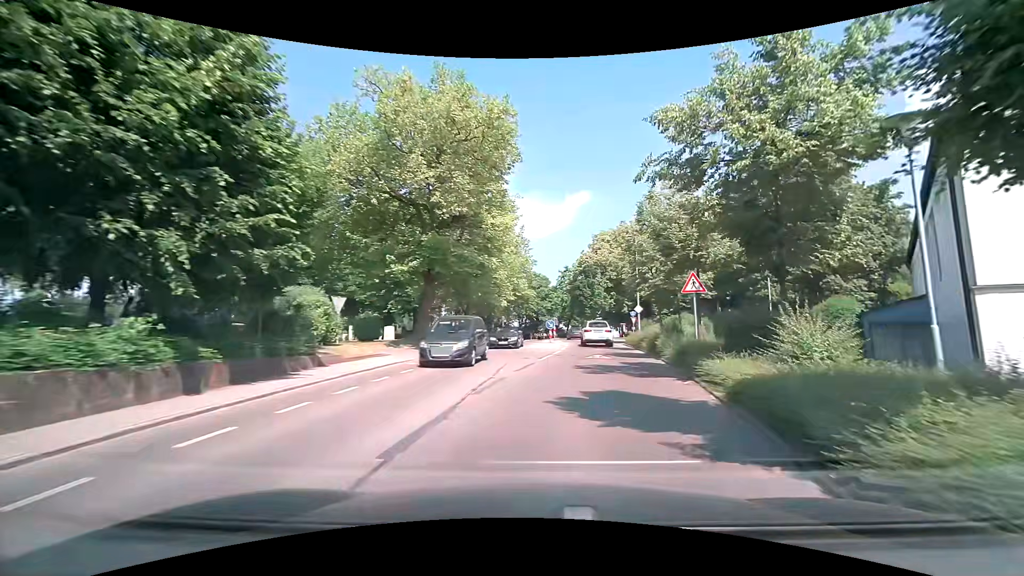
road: tertiary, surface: asphalt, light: Day
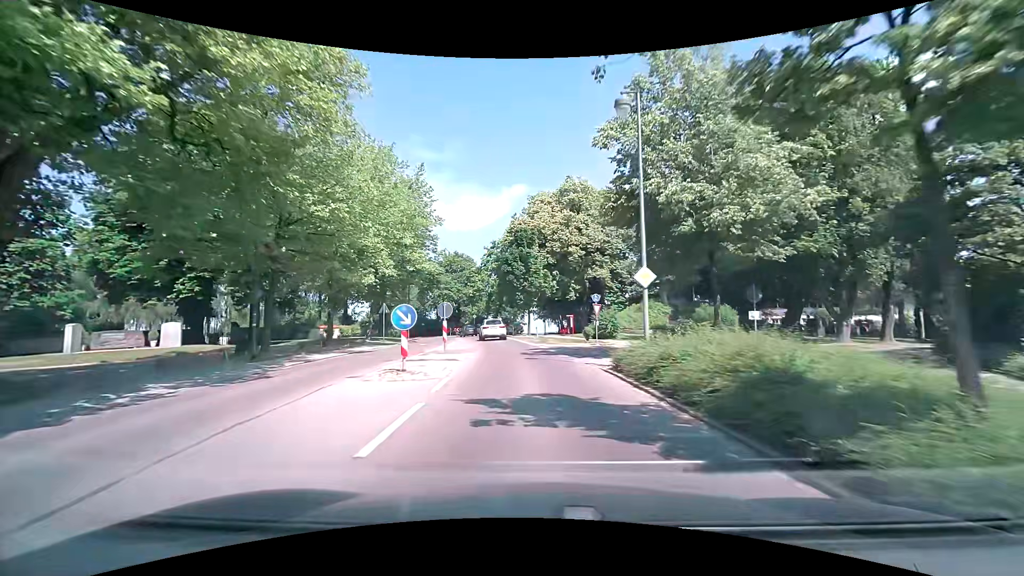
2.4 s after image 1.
(+2.5, +22.6) m; +8°
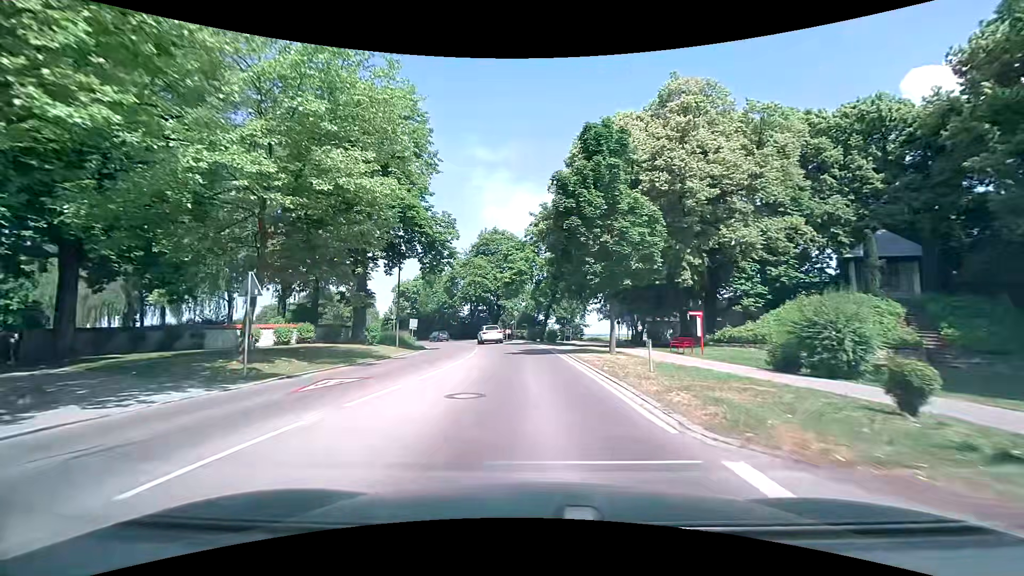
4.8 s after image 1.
(-1.1, +24.1) m; -6°
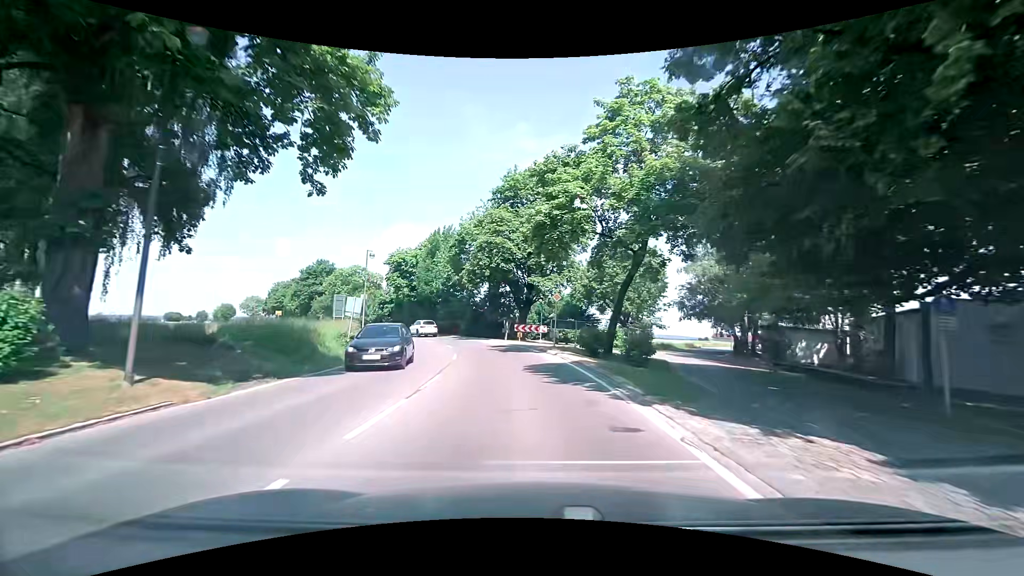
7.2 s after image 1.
(-0.6, +25.3) m; -4°
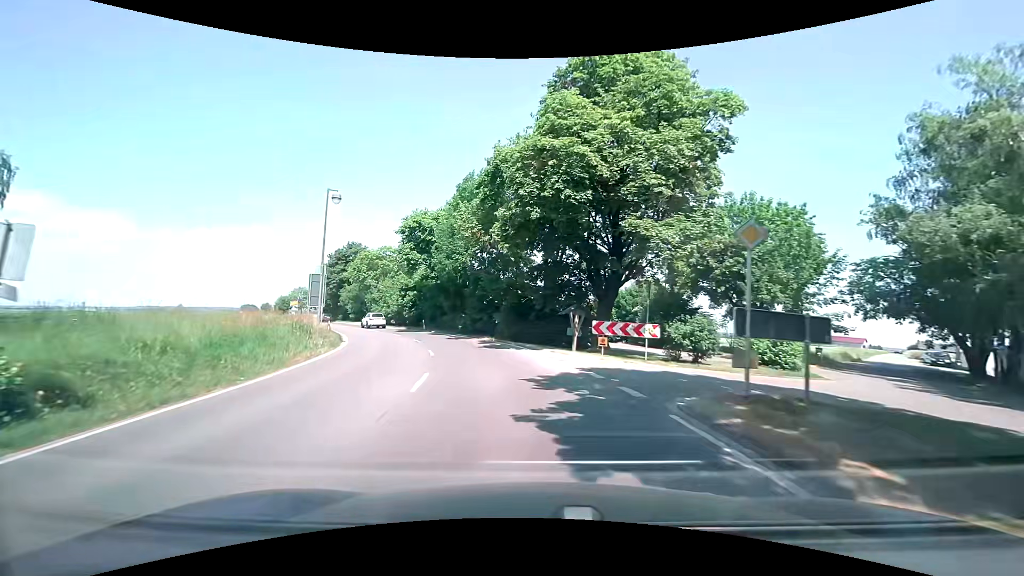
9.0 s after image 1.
(-1.0, +19.6) m; -6°
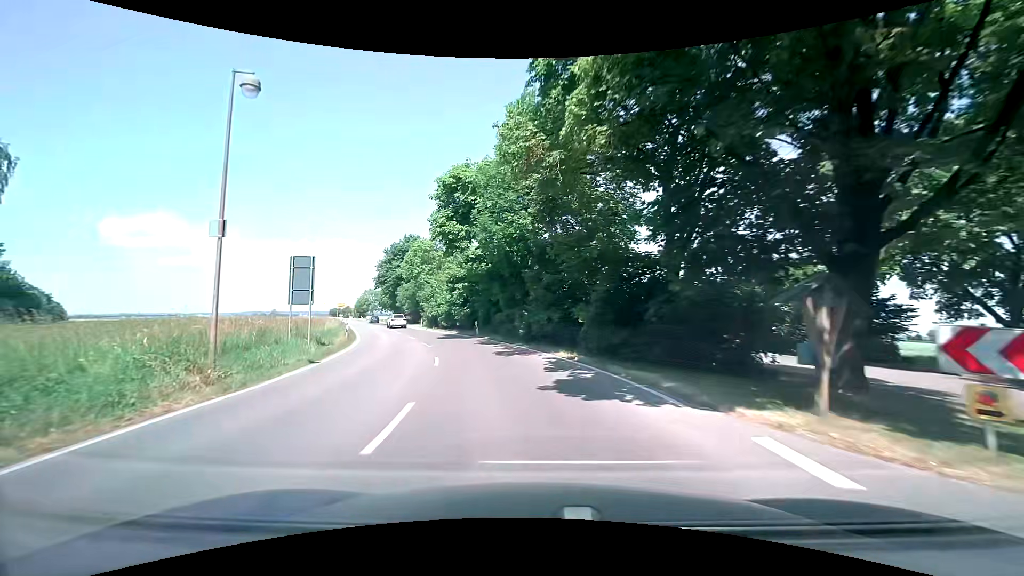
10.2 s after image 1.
(-1.0, +13.3) m; -9°
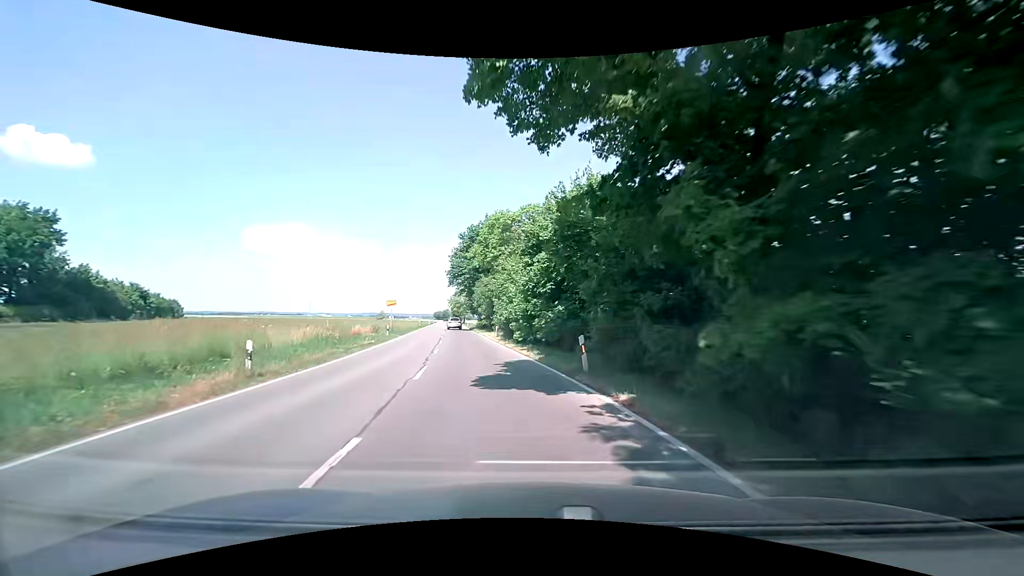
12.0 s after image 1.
(-2.4, +20.5) m; -12°
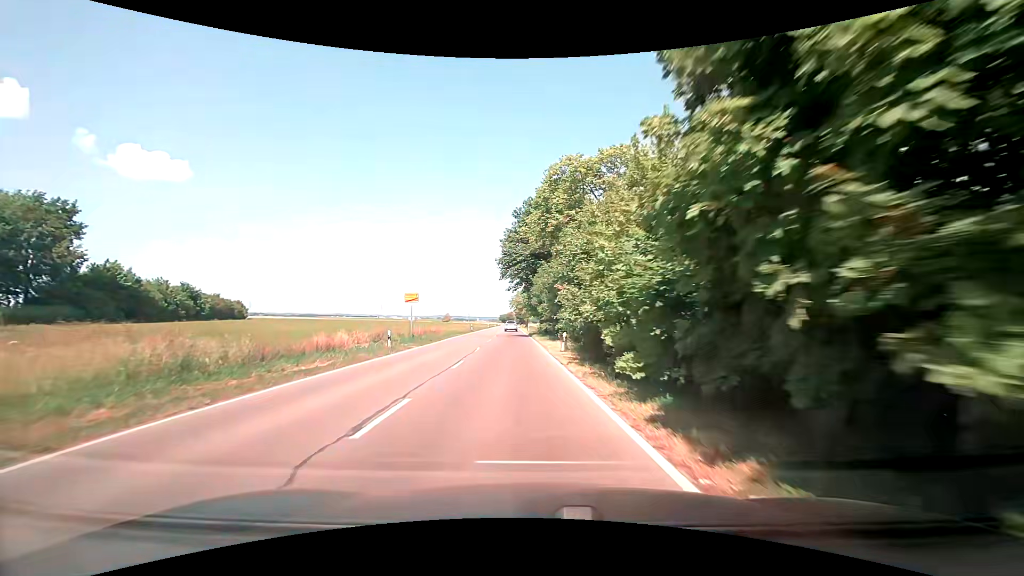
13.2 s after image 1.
(-1.0, +15.3) m; -8°
(0, +10) (-1, +20) (-1, +30) (-1, +40) (-2, +50) (-2, +60) (-3, +70) (-3, +80) (-4, +90) (-4, +100) m
